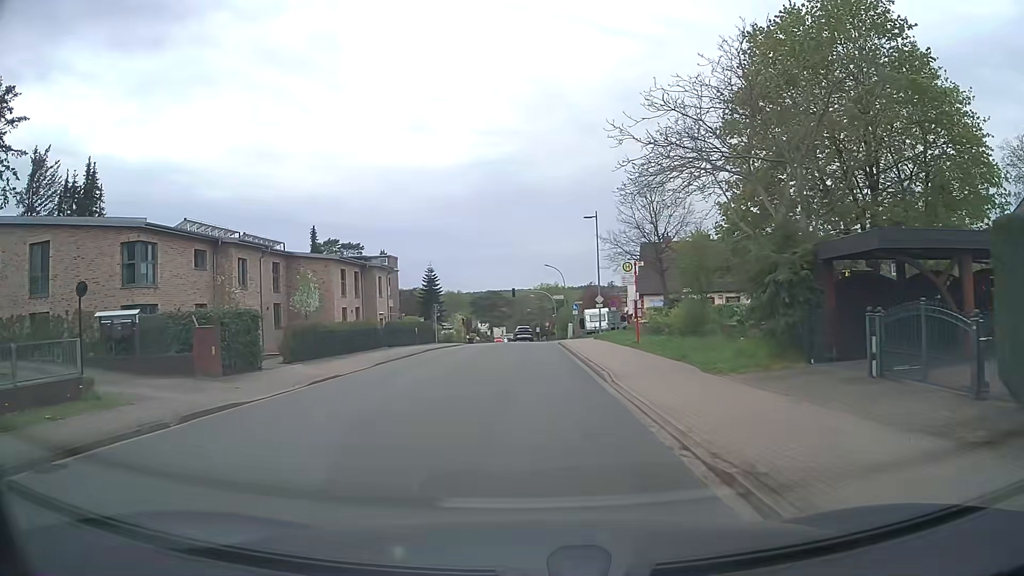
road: unclassified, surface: asphalt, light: Day
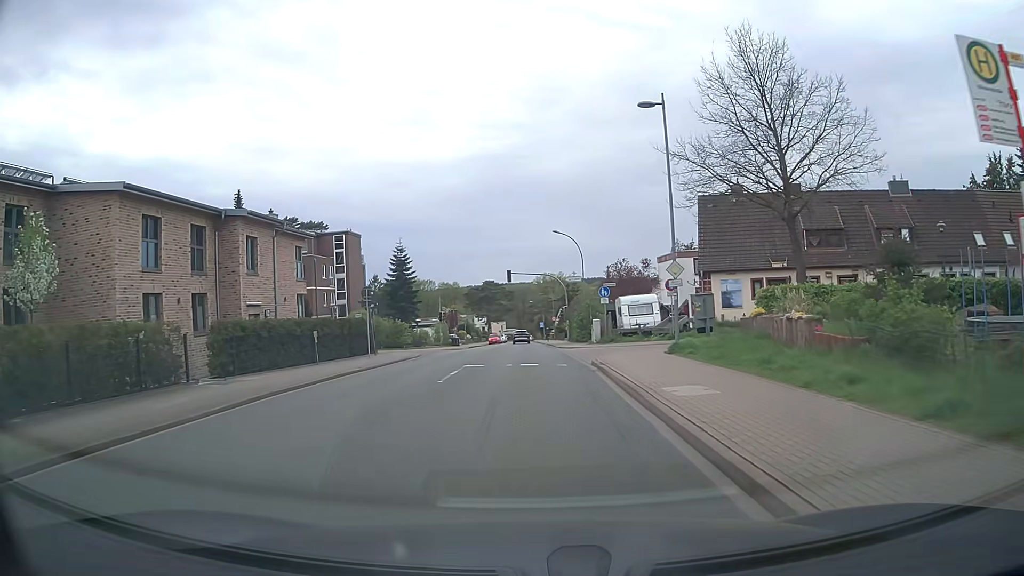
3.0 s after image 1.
(0.0, +22.7) m; 0°
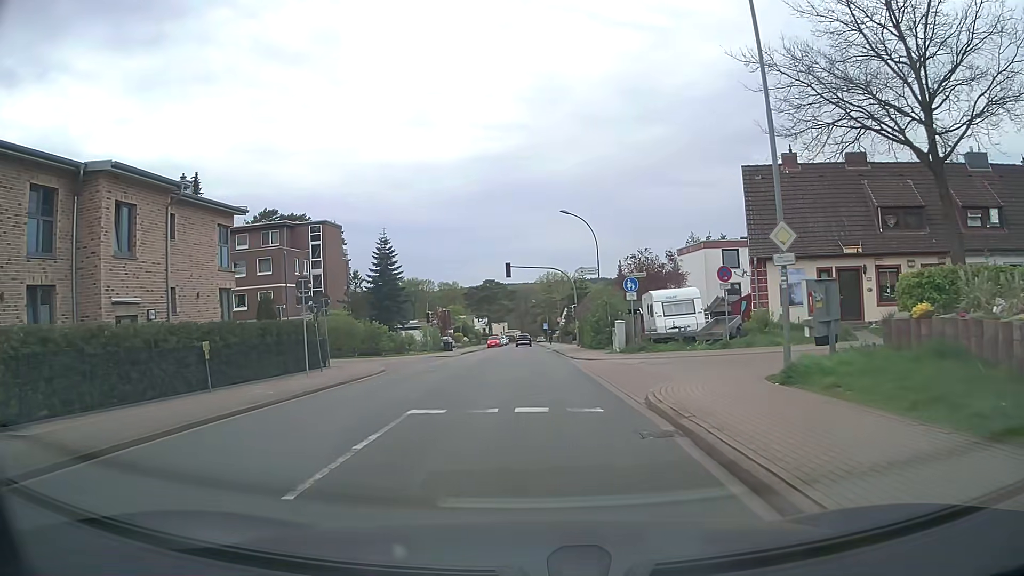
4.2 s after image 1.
(0.0, +9.0) m; 0°
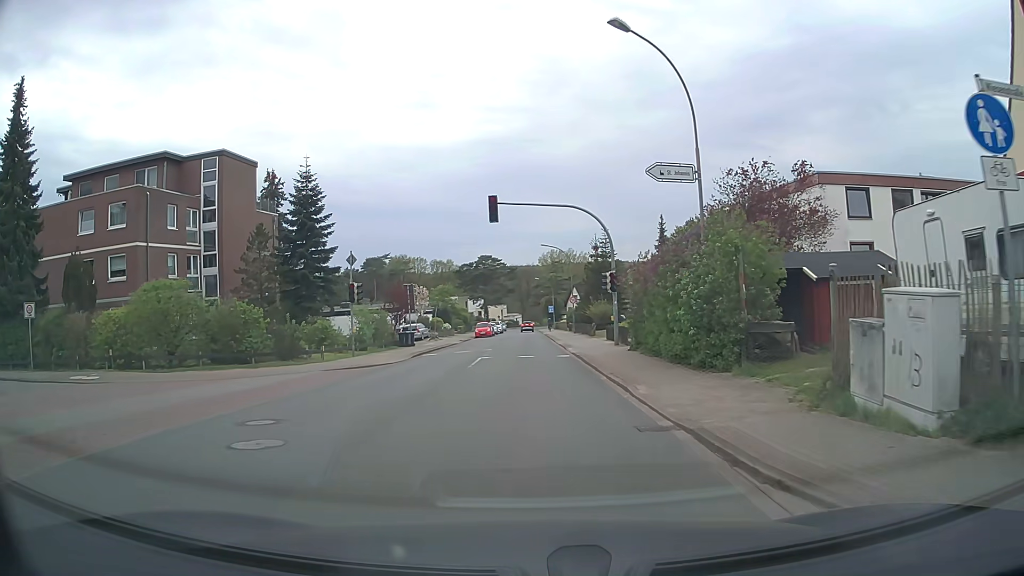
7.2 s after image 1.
(-0.2, +22.9) m; 0°
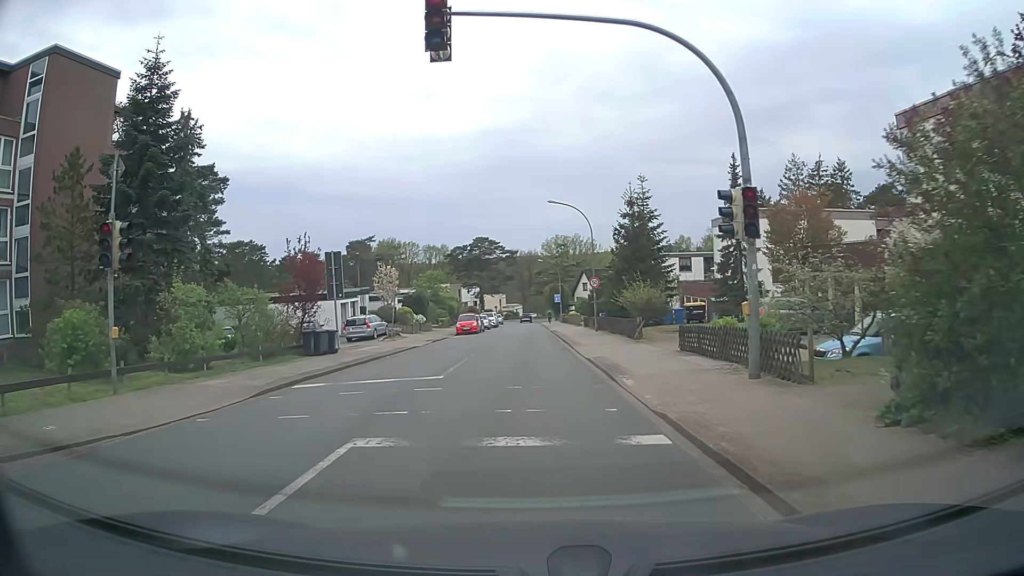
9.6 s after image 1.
(-0.1, +18.4) m; 0°
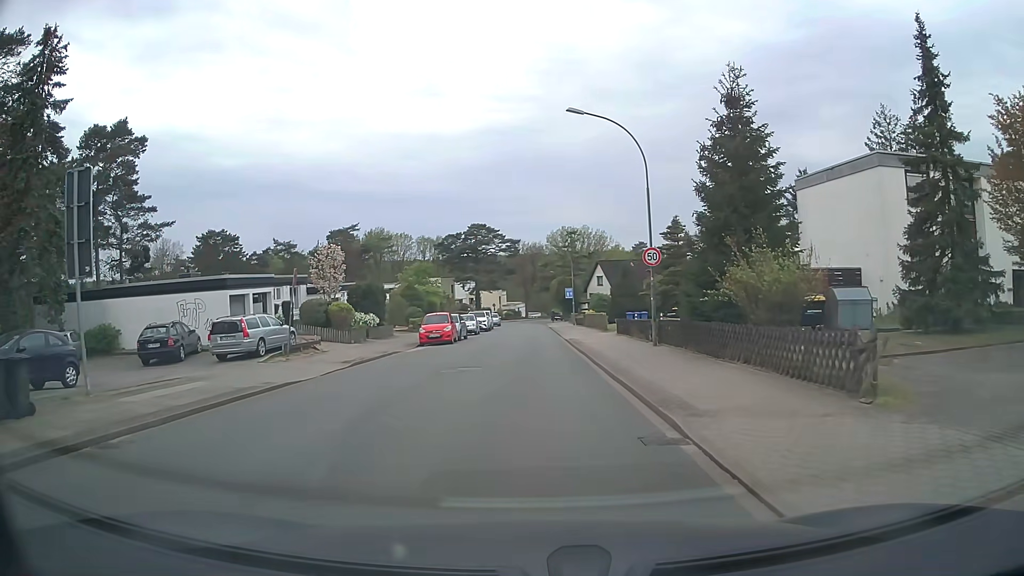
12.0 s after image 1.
(0.0, +18.0) m; 0°
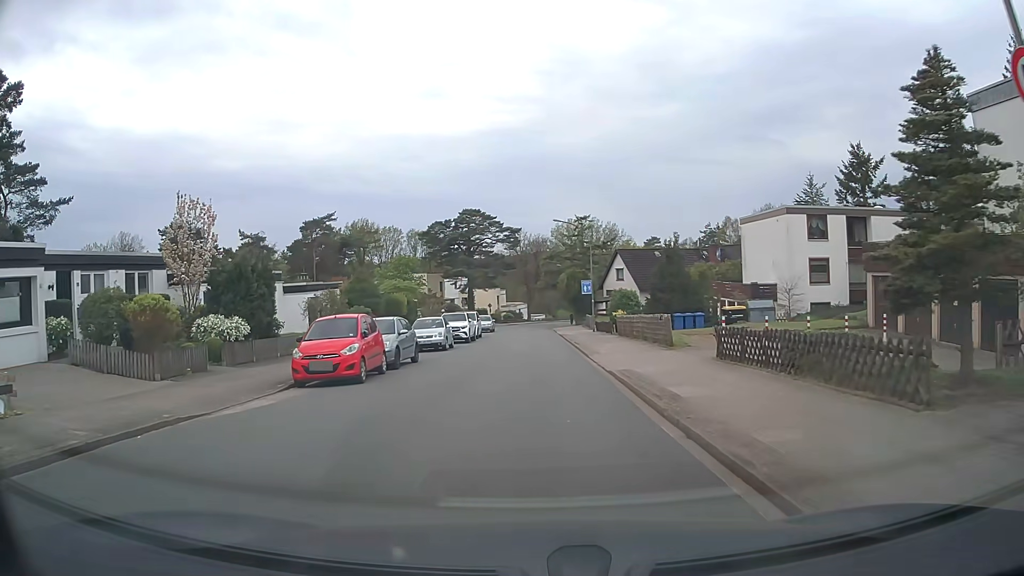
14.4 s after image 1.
(0.0, +17.8) m; 0°
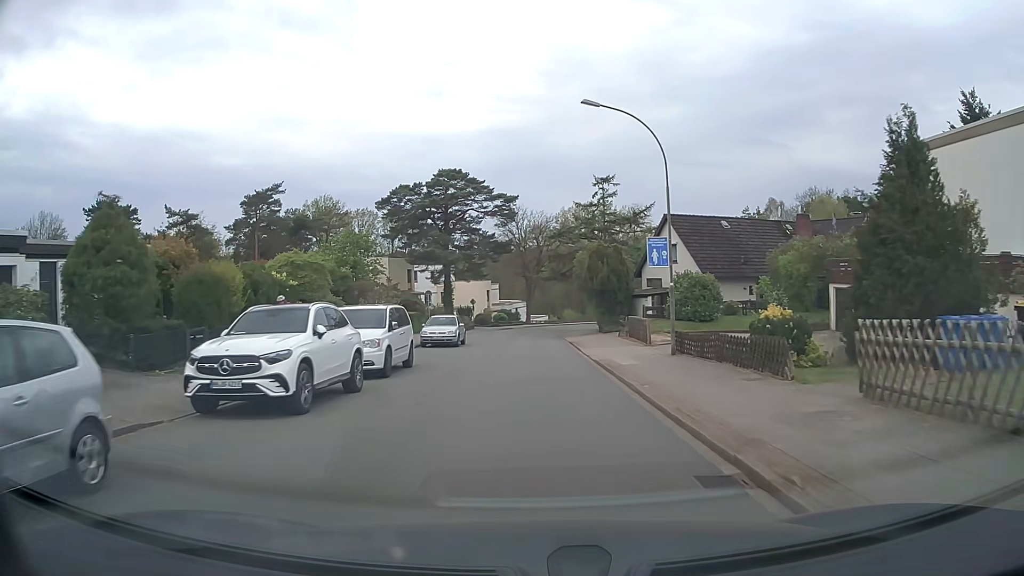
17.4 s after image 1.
(-0.1, +26.7) m; -1°
(0, +10) (0, +20) (0, +30) (0, +40) (+1, +50) (+2, +60) (+3, +70) (+6, +80) (+9, +89) (+12, +98) m
